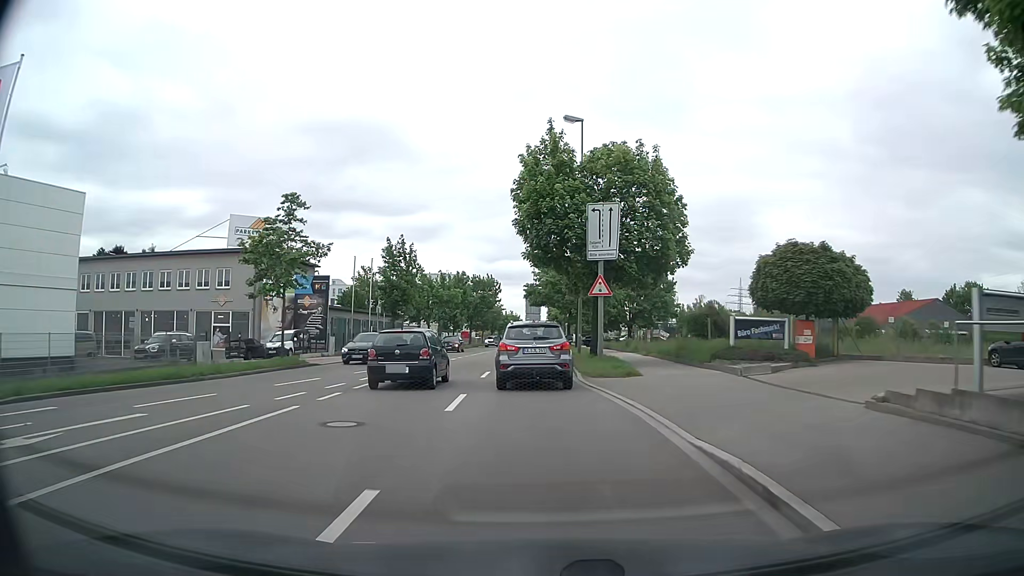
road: secondary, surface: asphalt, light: Day
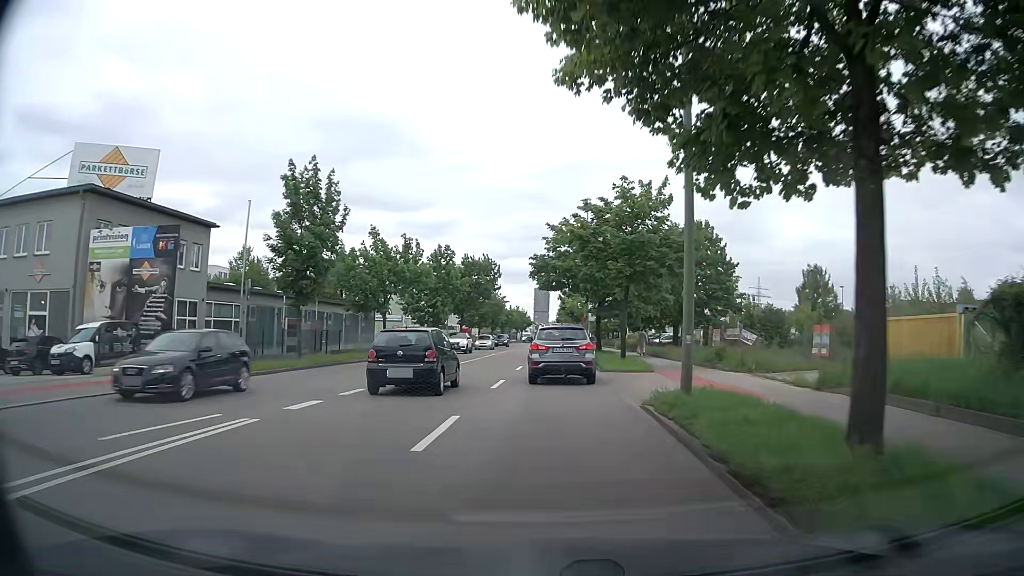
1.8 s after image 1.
(-0.5, +22.1) m; -1°
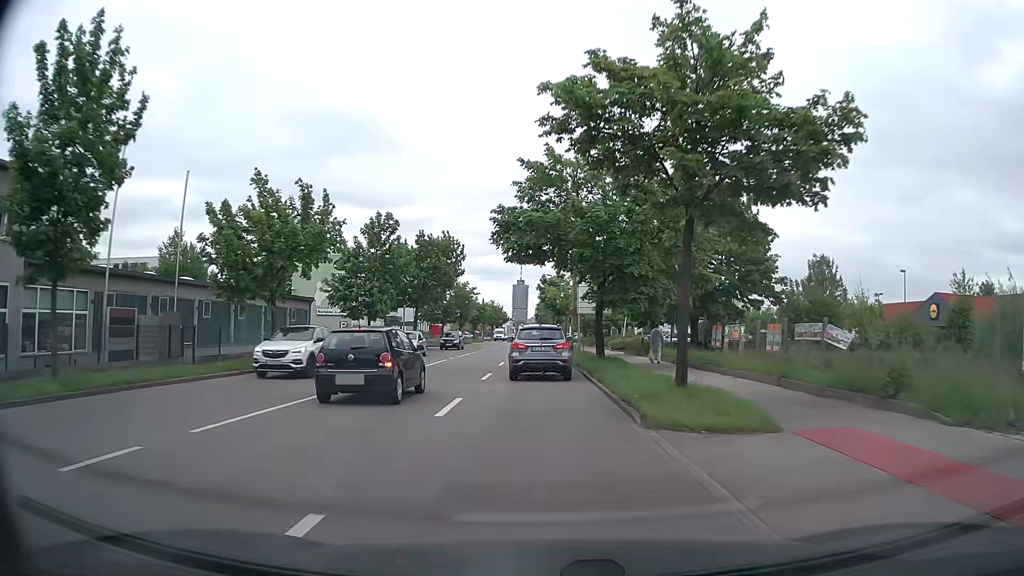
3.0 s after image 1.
(+0.4, +14.8) m; +2°
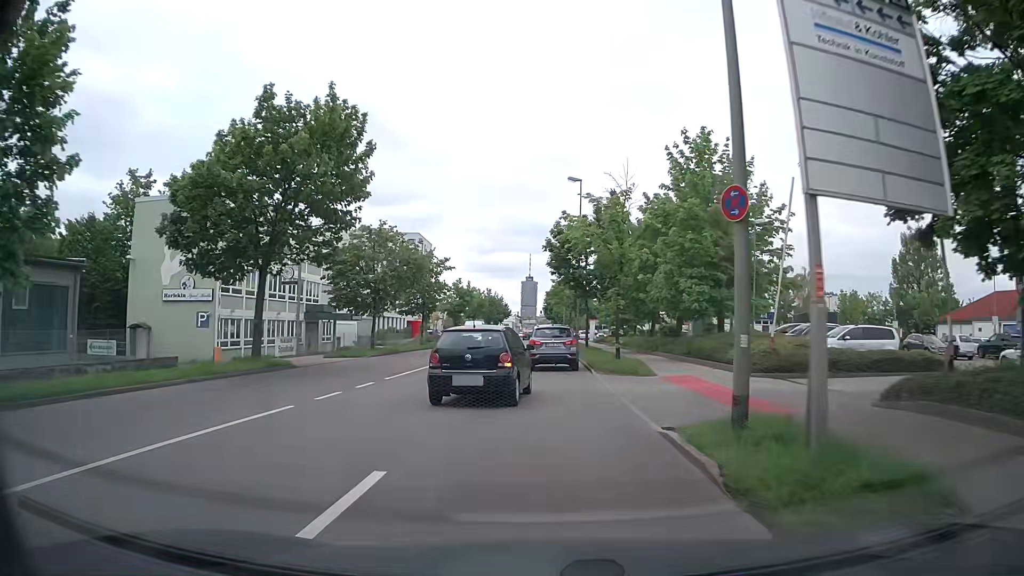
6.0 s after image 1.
(0.0, +34.6) m; 0°
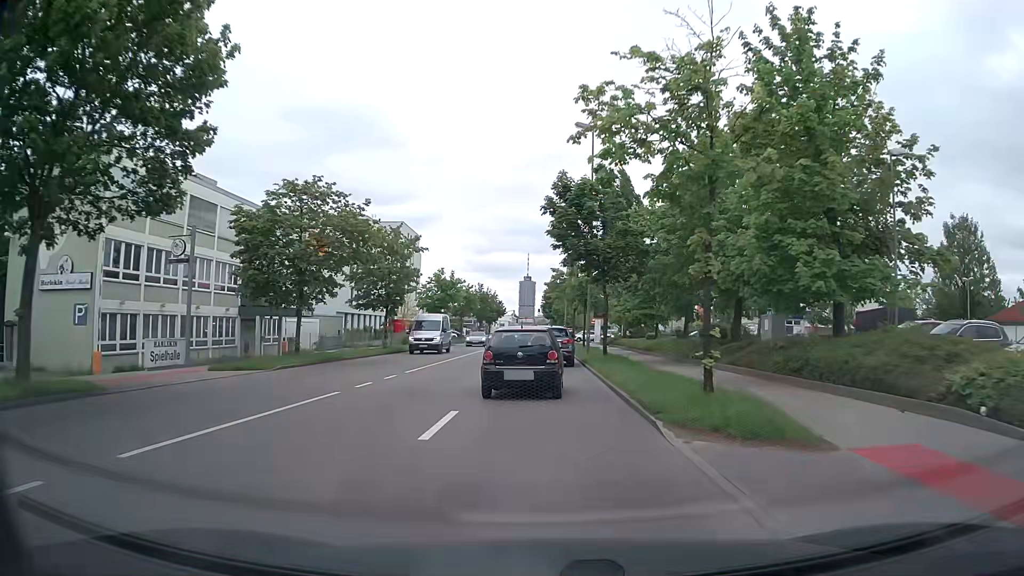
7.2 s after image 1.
(0.0, +13.0) m; 0°
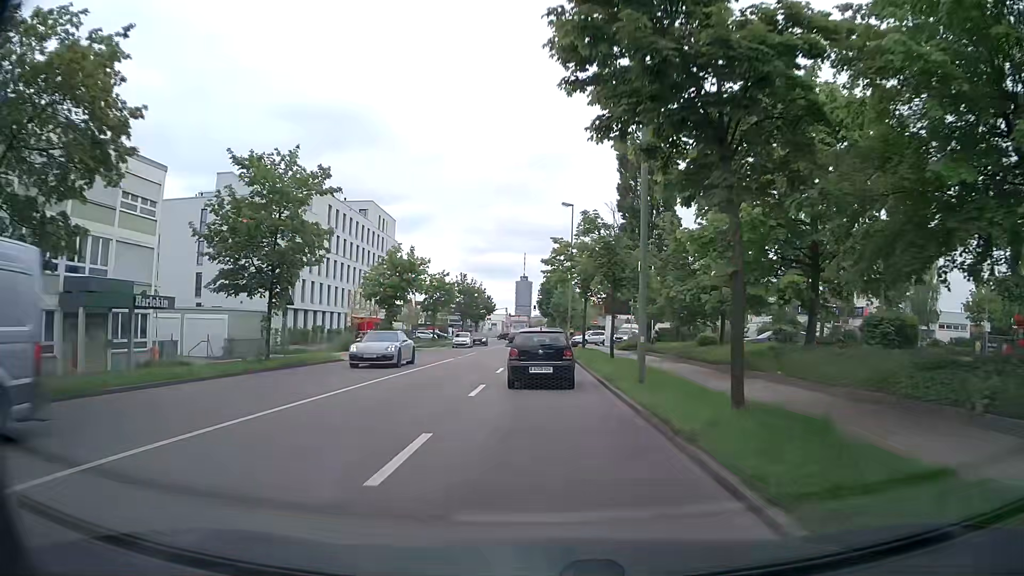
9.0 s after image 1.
(0.0, +19.5) m; 0°
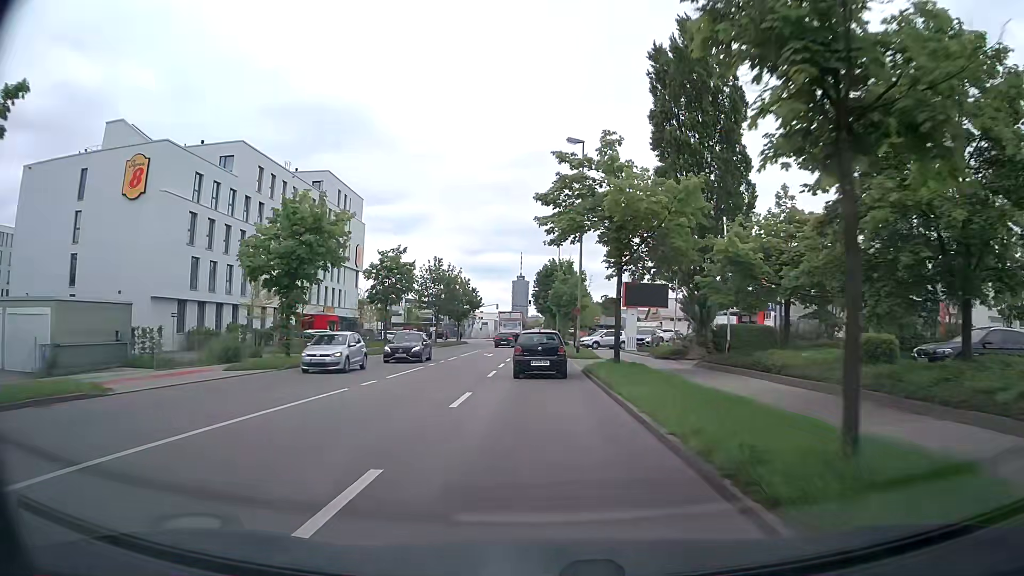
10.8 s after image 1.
(+0.1, +19.4) m; 0°
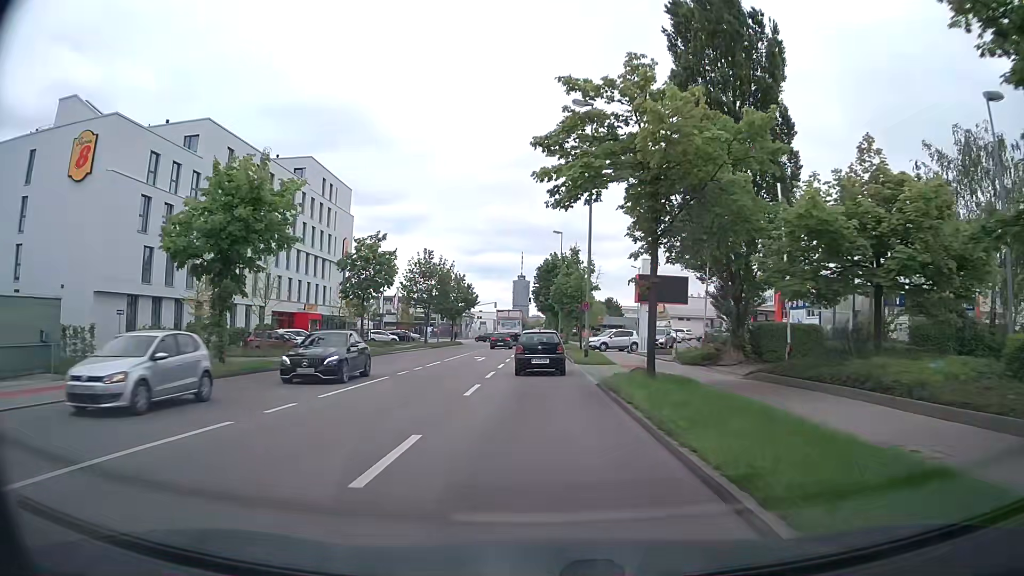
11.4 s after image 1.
(0.0, +6.6) m; 0°
(0, +10) (0, +20) (0, +30) (0, +40) (0, +50) (0, +60) (0, +70) (0, +80) (0, +90) (0, +100) m
